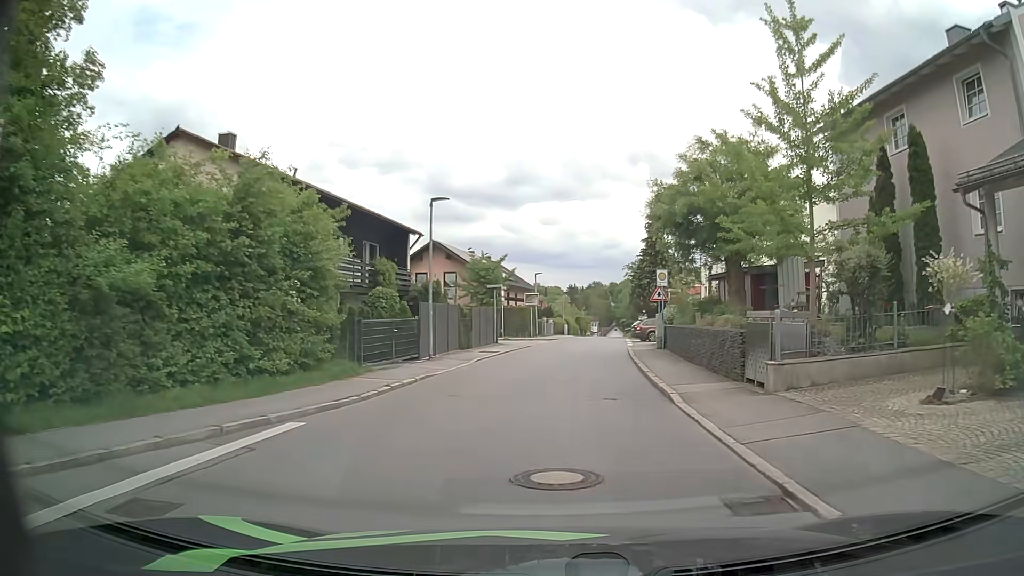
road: residential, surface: asphalt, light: Day
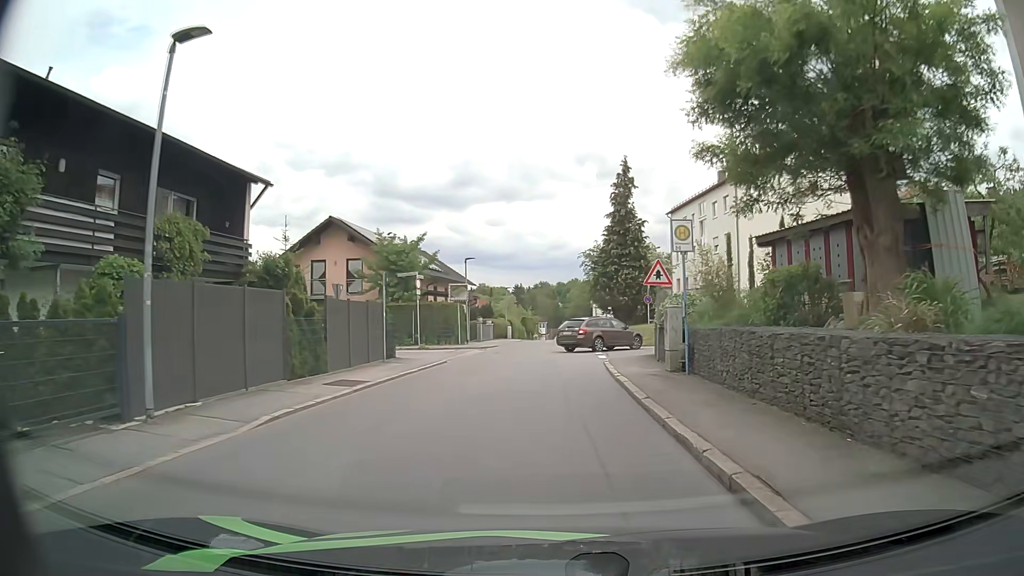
(+0.6, +13.4) m; +5°
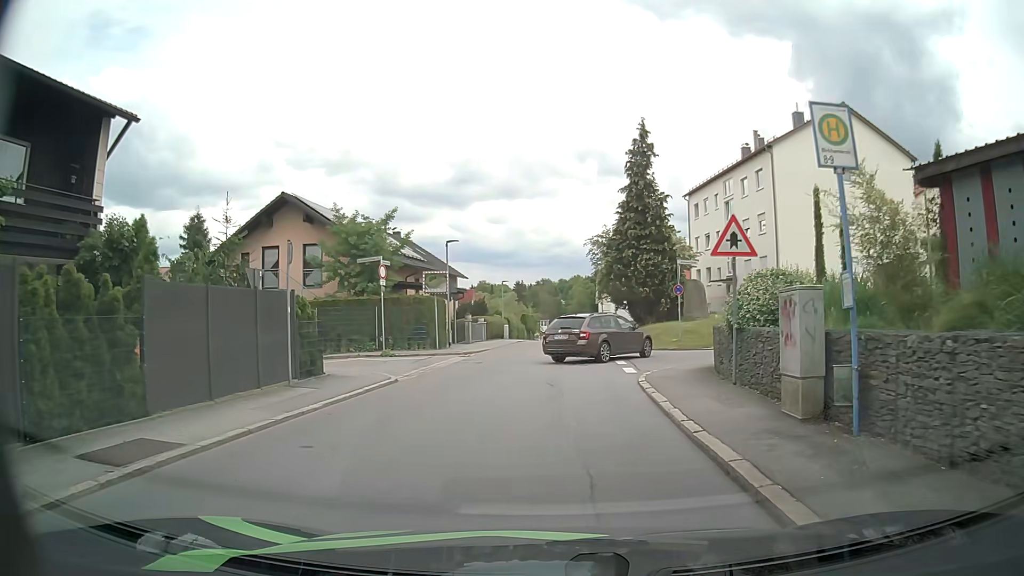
(0.0, +7.6) m; +2°
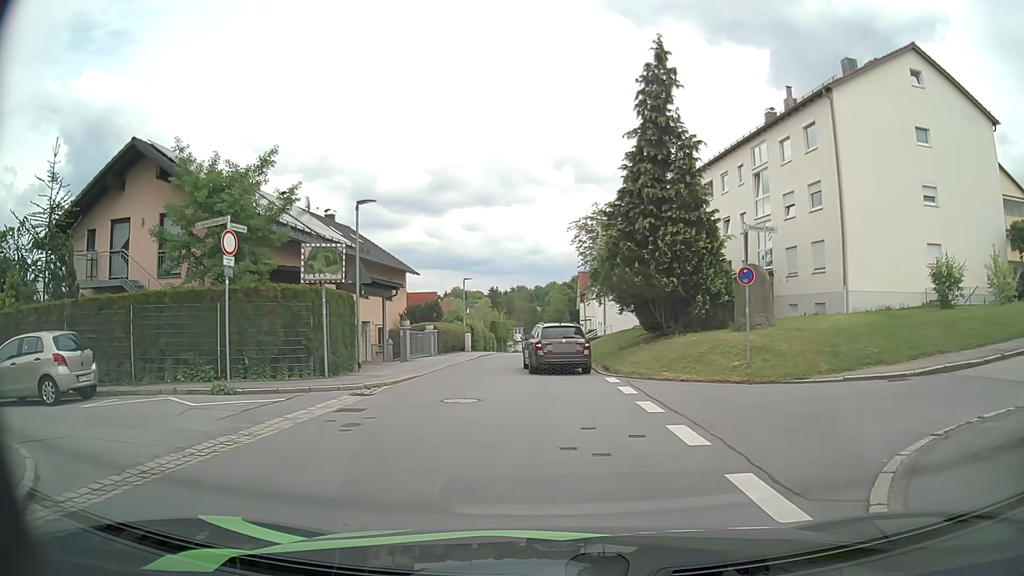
(-0.3, +11.9) m; +1°
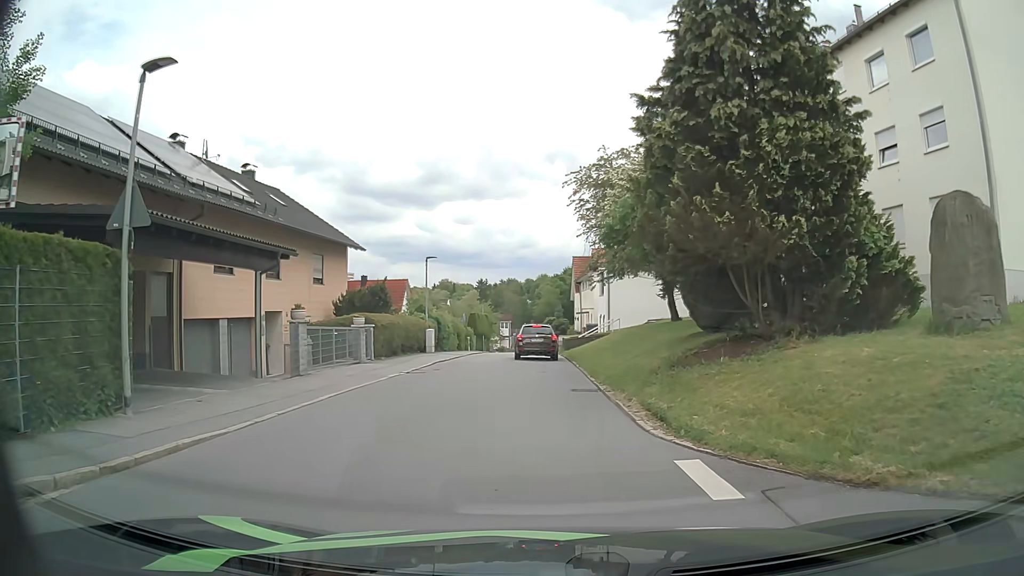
(0.0, +11.4) m; +1°
